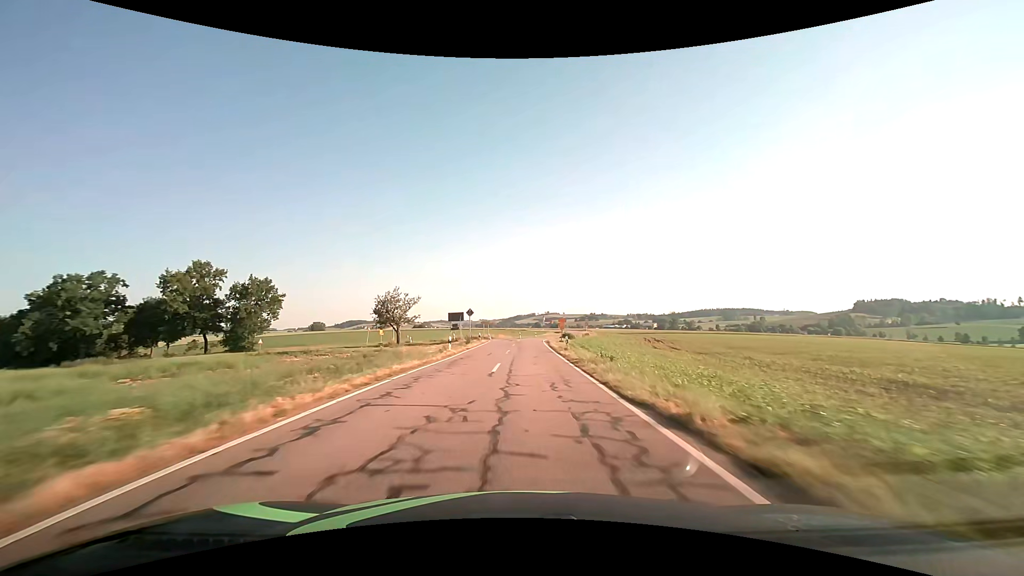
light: Day
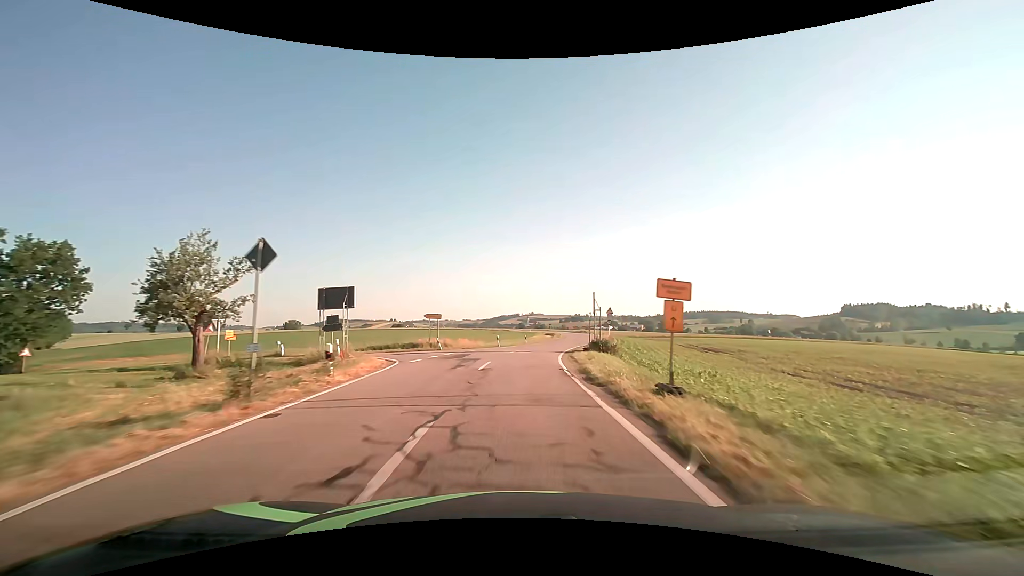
(+0.6, +37.3) m; +2°
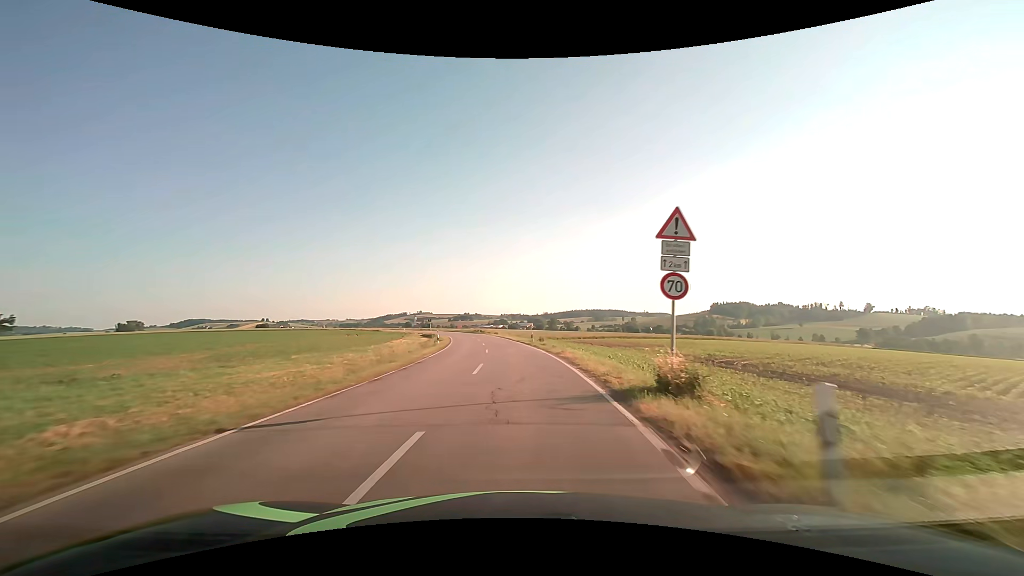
(+4.6, +47.6) m; +13°
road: secondary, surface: asphalt
(0, +10) (0, +20) (0, +30) (-1, +40) (-2, +50) (-3, +60) (-5, +70) (-7, +80) (-9, +89) (-11, +99) m
